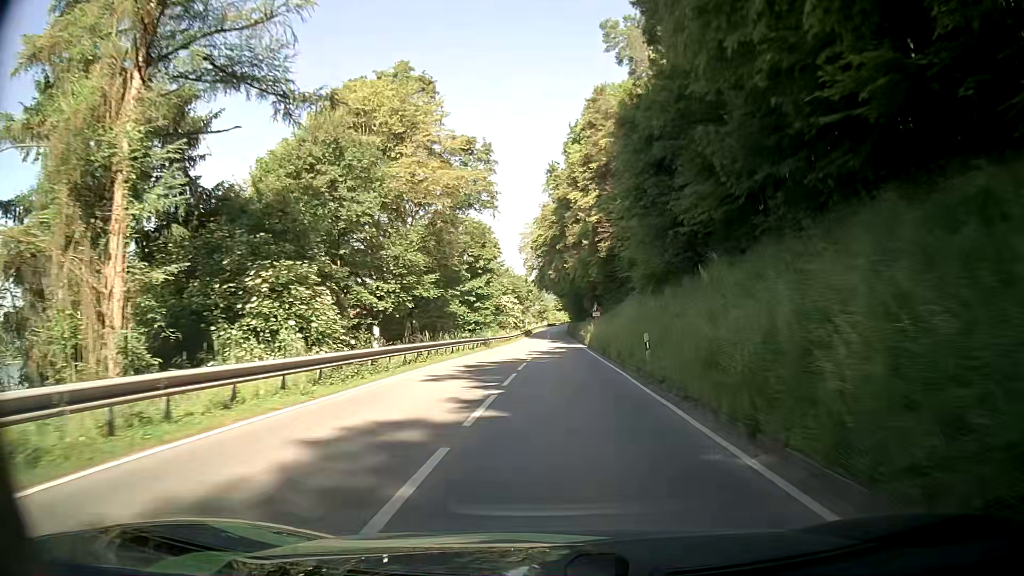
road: secondary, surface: asphalt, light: Day
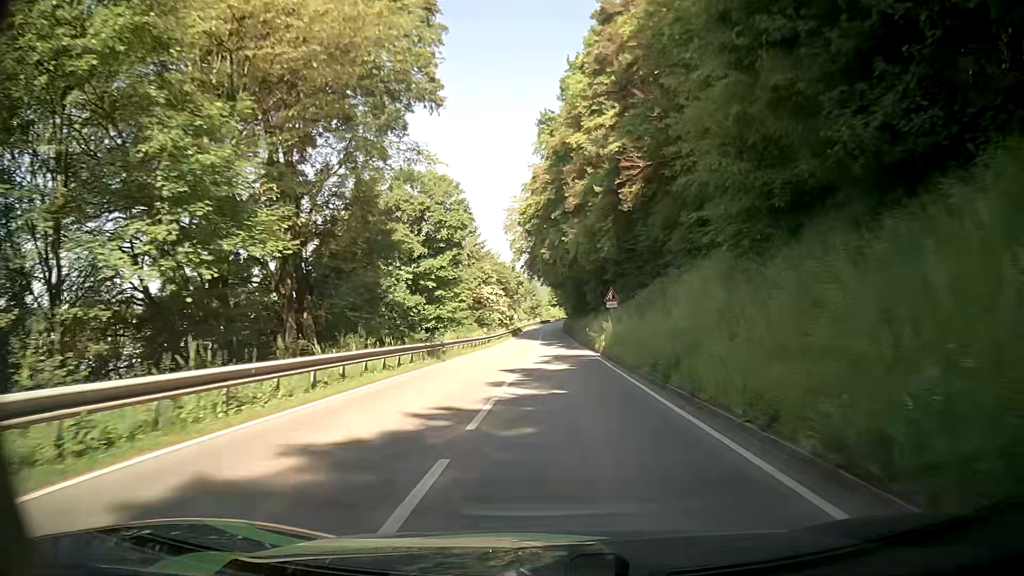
(+0.1, +18.5) m; 0°
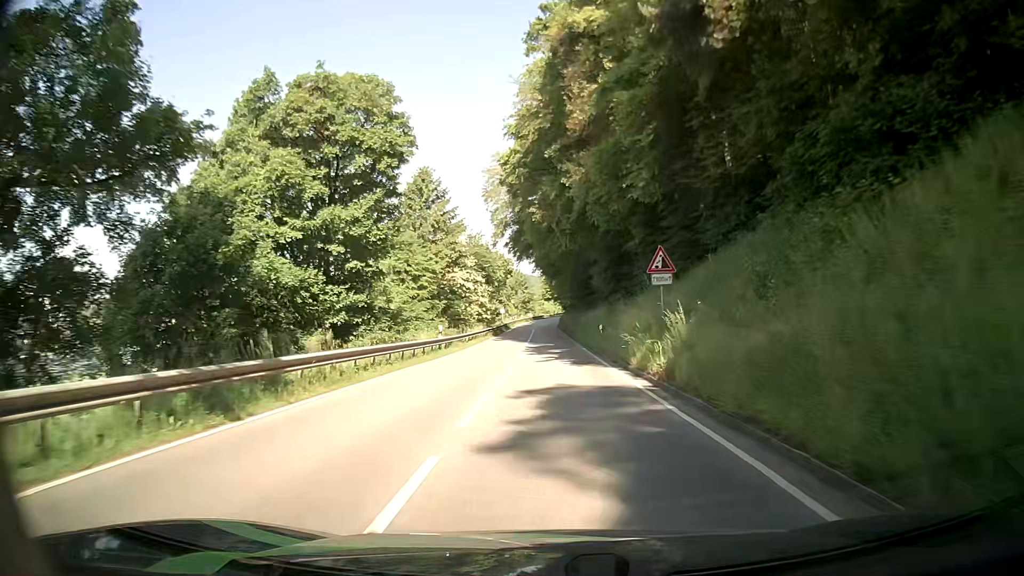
(+0.1, +18.2) m; +1°
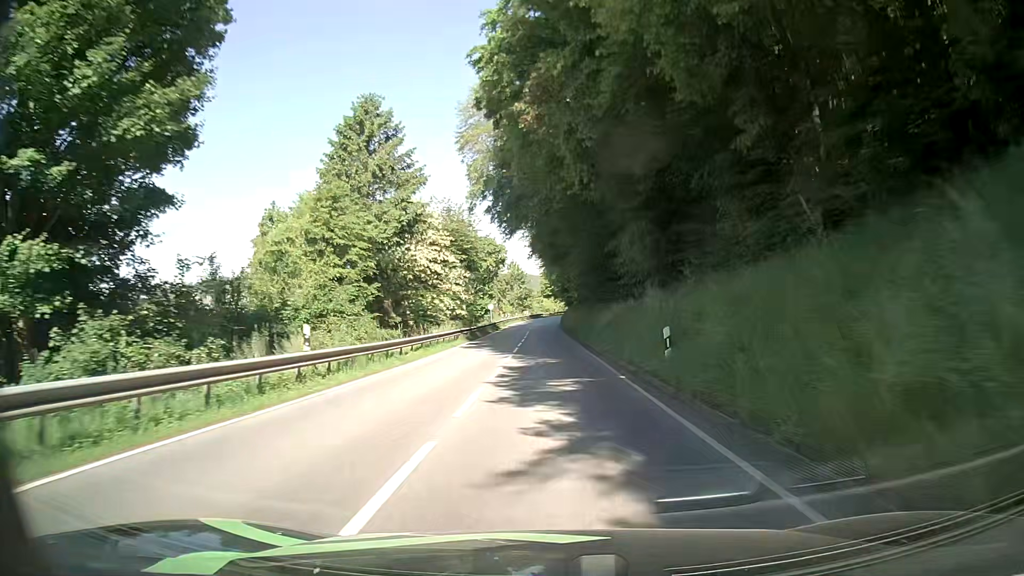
(+0.1, +17.9) m; 0°
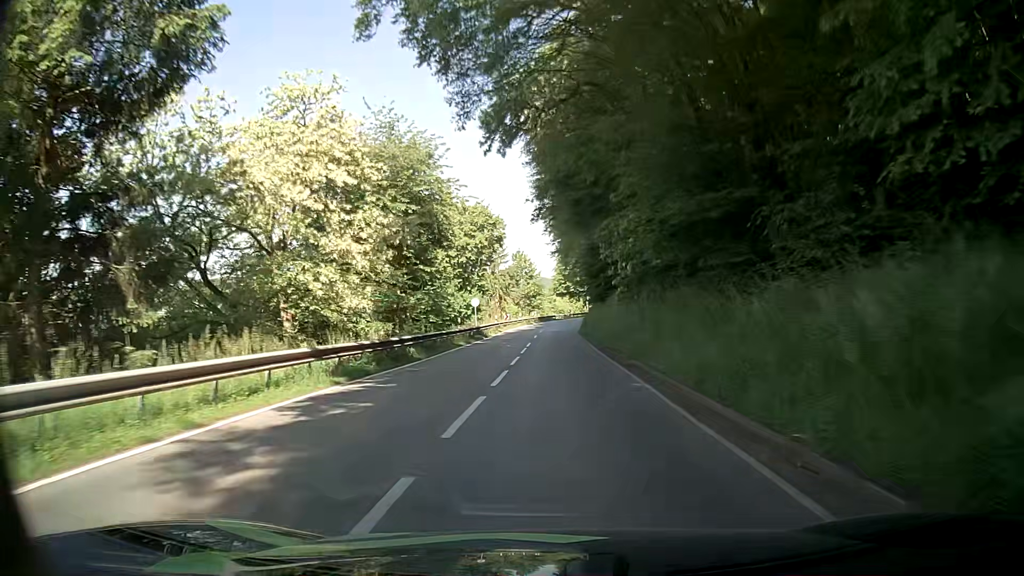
(0.0, +26.4) m; -1°
